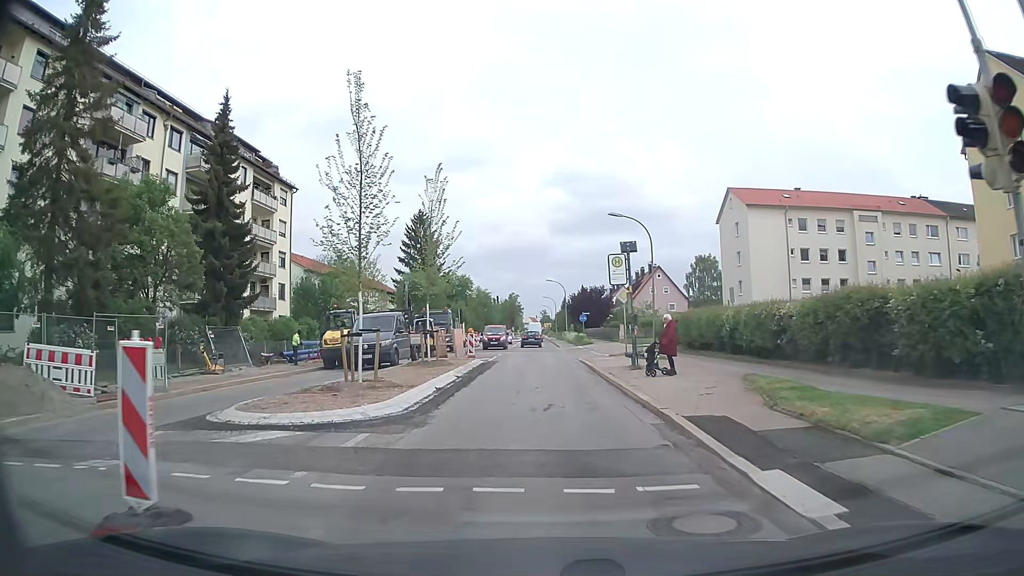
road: secondary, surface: asphalt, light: Day
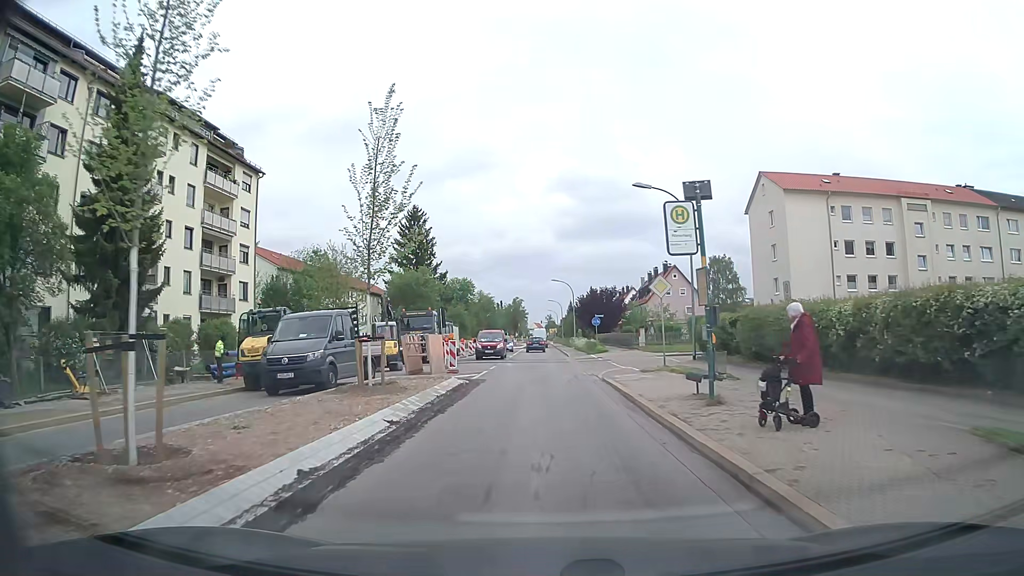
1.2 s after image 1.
(0.0, +9.0) m; -1°
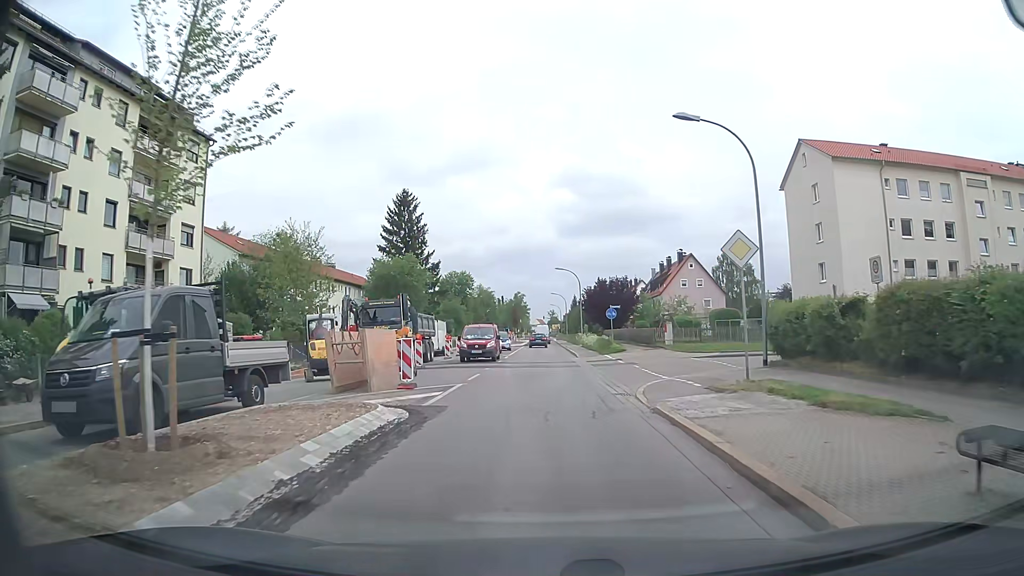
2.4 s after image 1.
(+0.1, +9.3) m; +1°
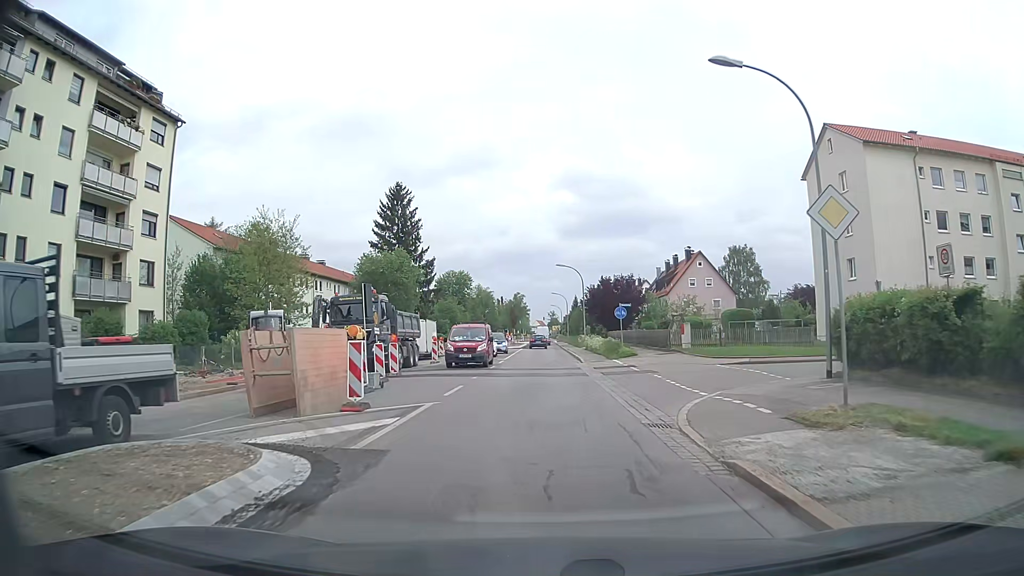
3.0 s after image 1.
(0.0, +4.8) m; -1°
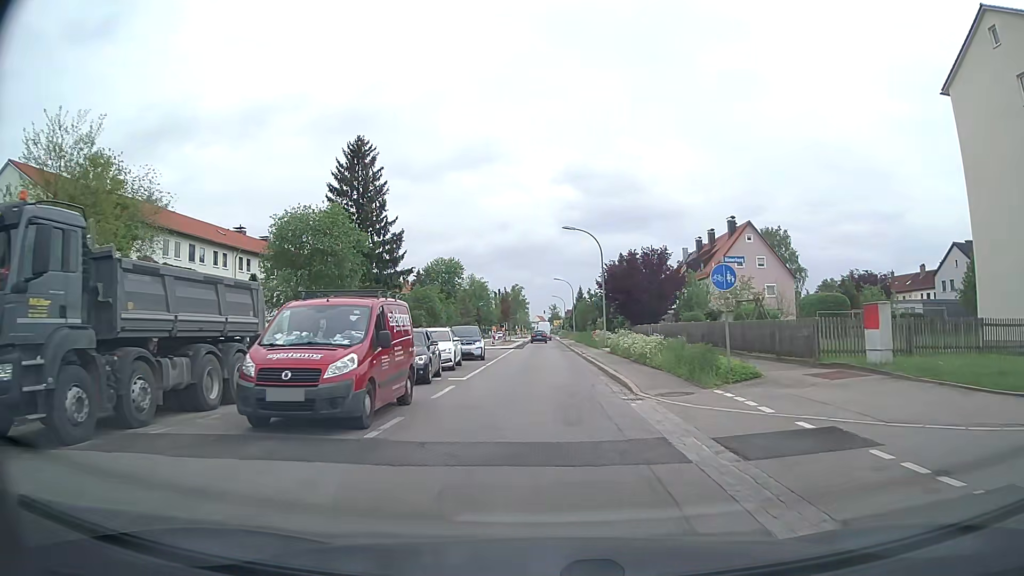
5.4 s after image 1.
(+0.2, +20.1) m; +1°
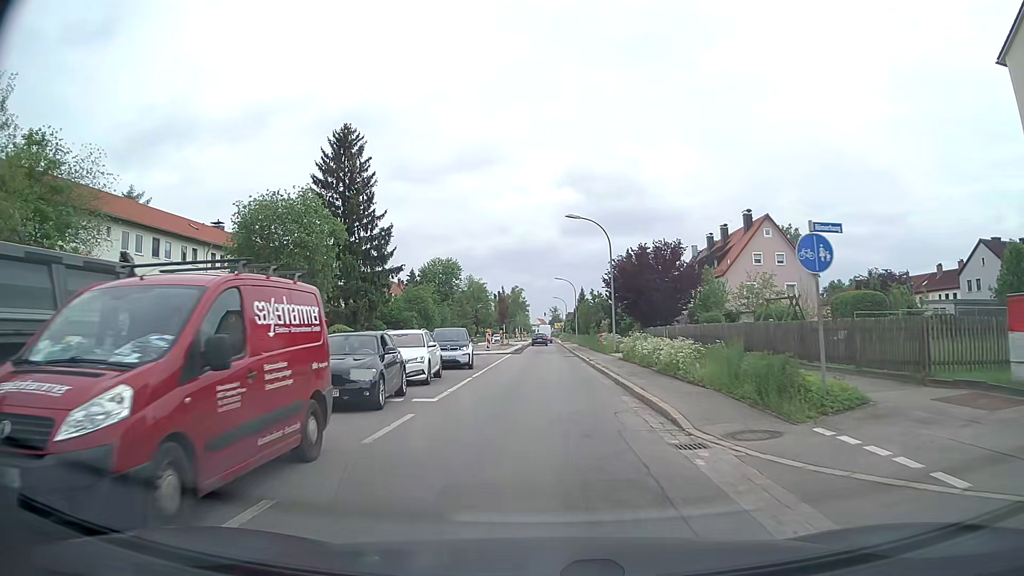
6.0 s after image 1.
(0.0, +5.3) m; -1°
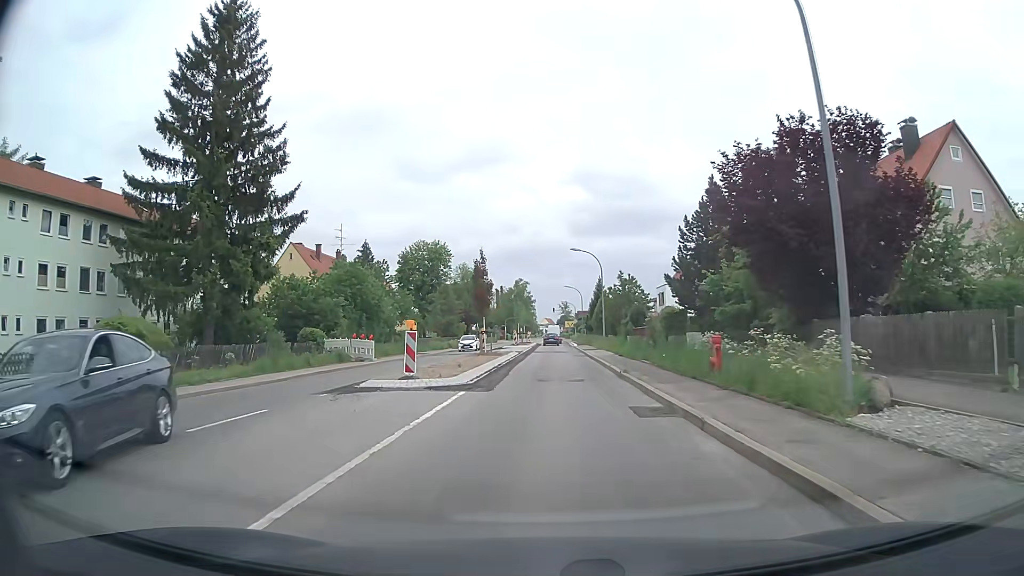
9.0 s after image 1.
(0.0, +28.6) m; 0°
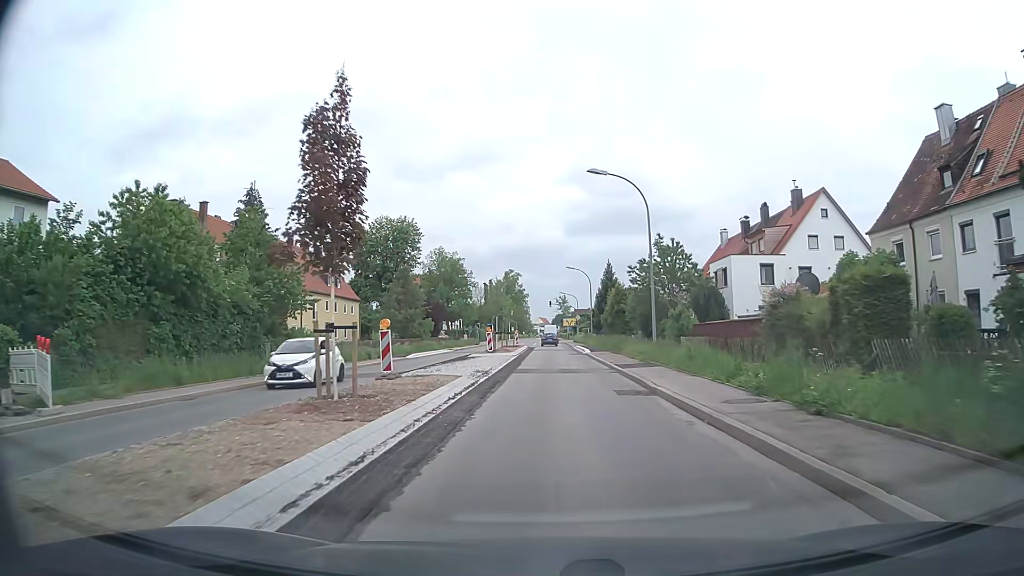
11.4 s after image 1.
(-0.1, +26.2) m; 0°
(0, +10) (0, +20) (0, +30) (0, +40) (+1, +50) (+1, +60) (+1, +70) (+1, +80) (+1, +90) (+1, +100) m
